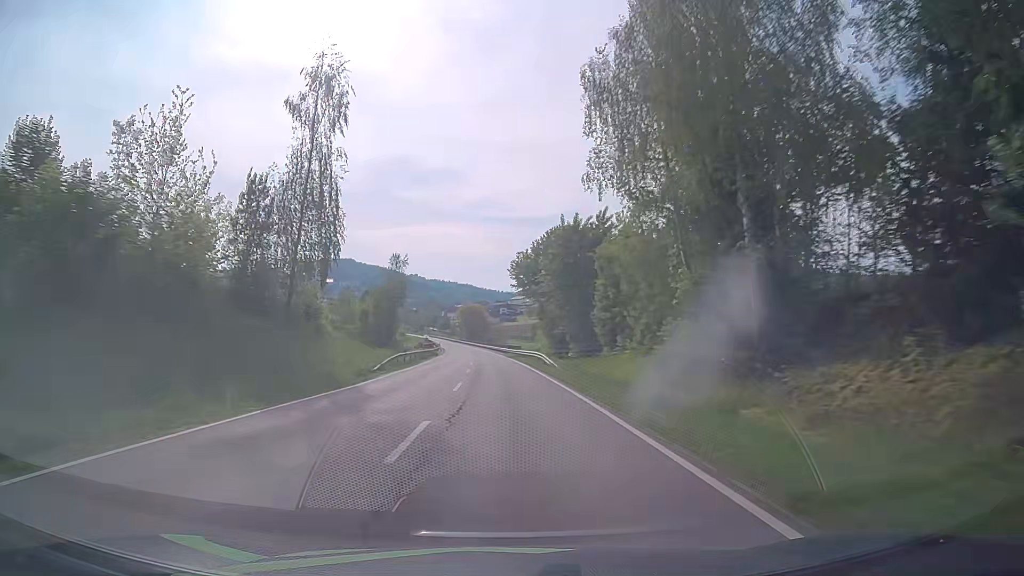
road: secondary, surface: asphalt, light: Day
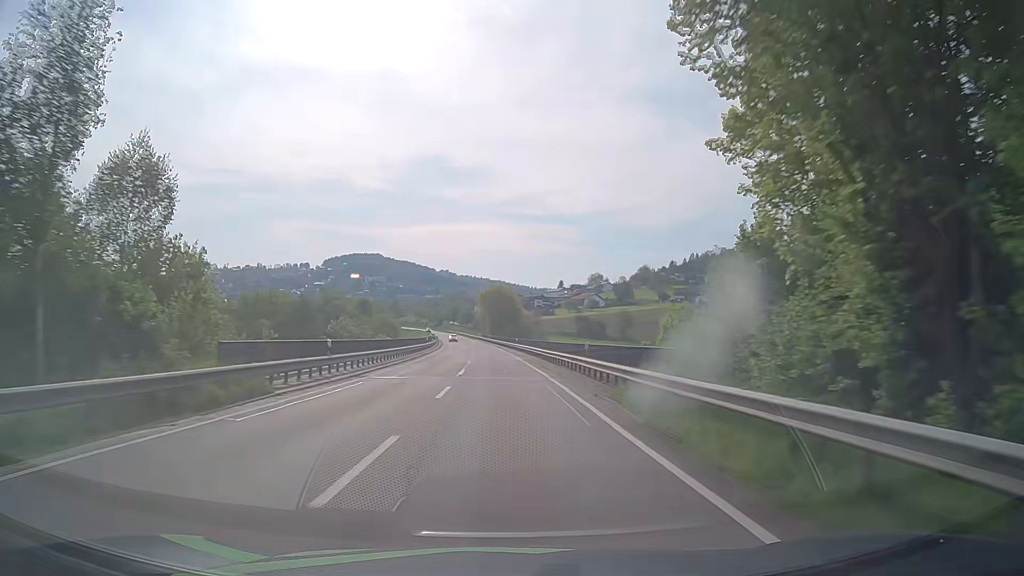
(-1.6, +62.4) m; -3°
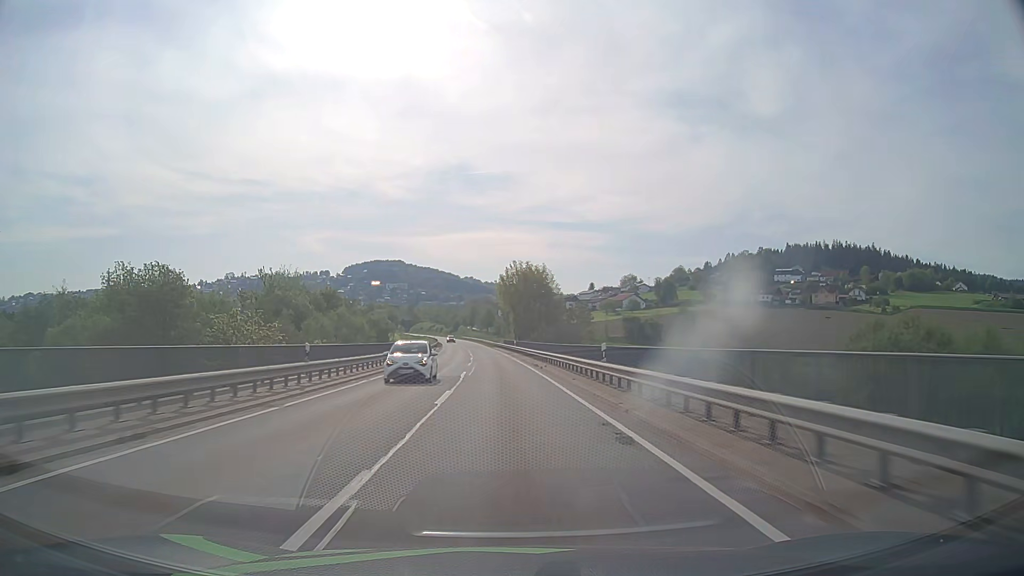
(-1.2, +47.1) m; -3°
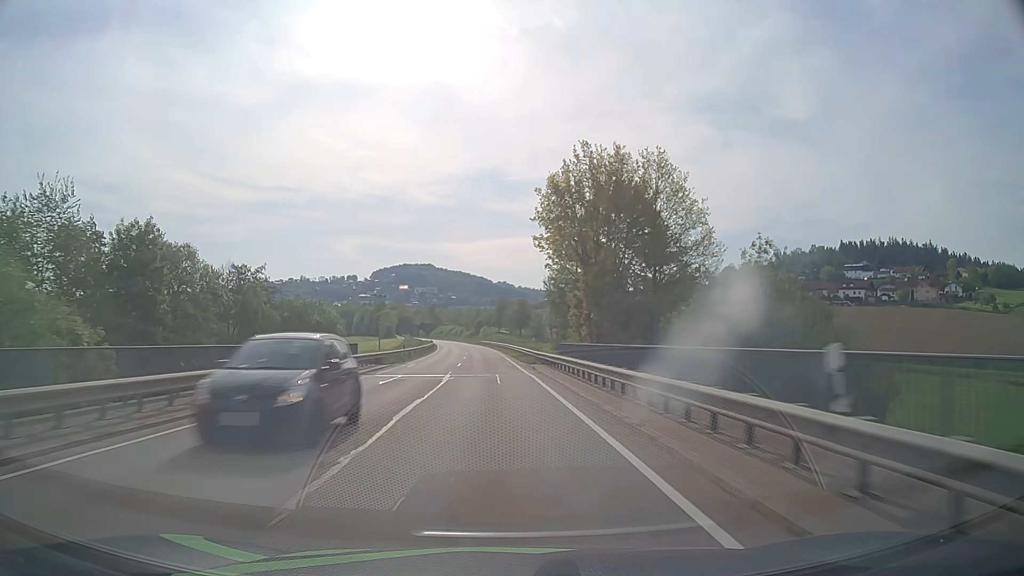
(-1.4, +62.9) m; -3°
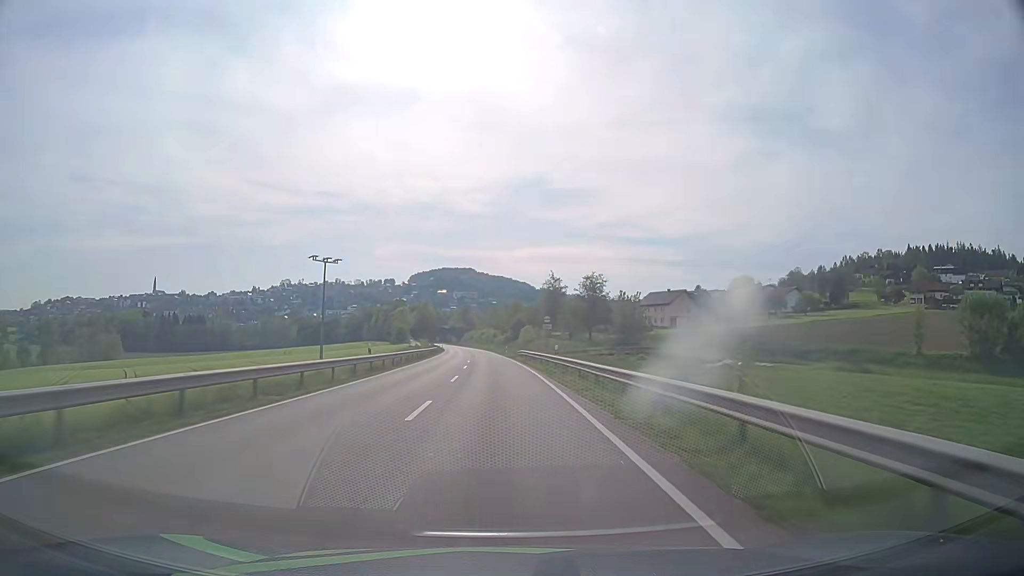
(-2.0, +62.6) m; -3°
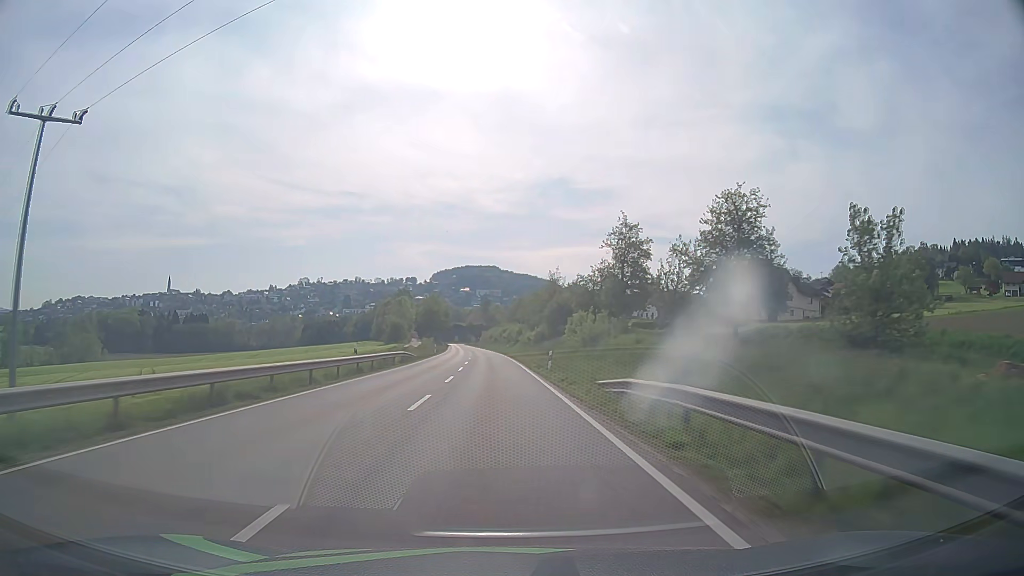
(-1.0, +46.5) m; -2°
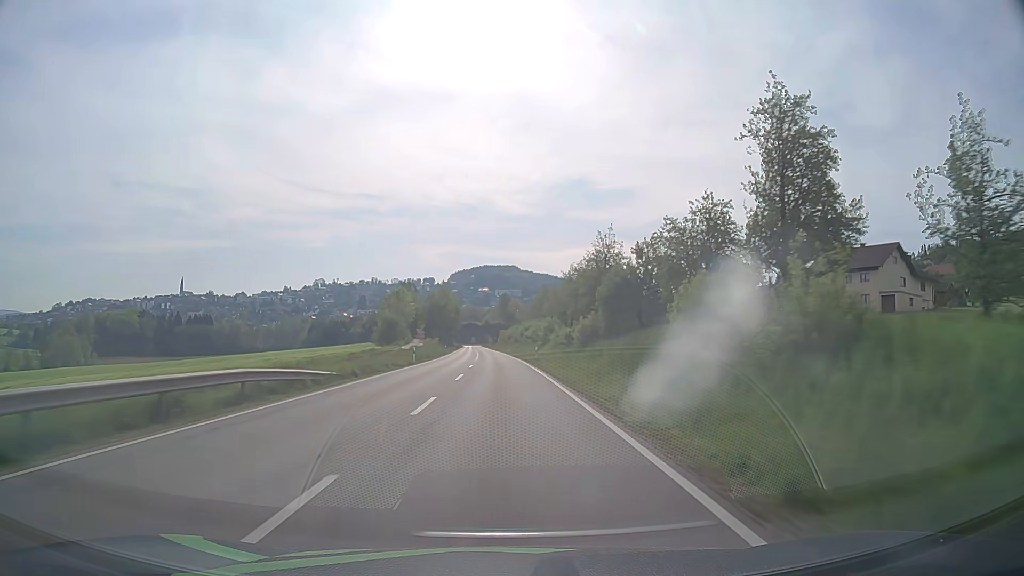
(-0.5, +30.8) m; -2°
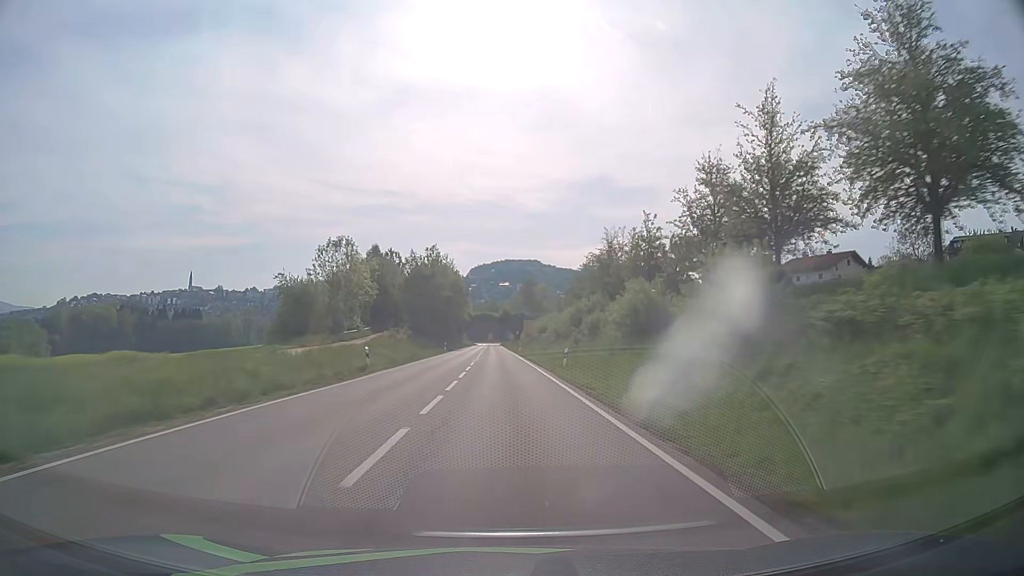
(-1.2, +61.1) m; -2°
(0, +10) (0, +20) (0, +30) (0, +40) (-1, +50) (-1, +60) (-1, +70) (-1, +80) (-1, +90) (-2, +100) m
